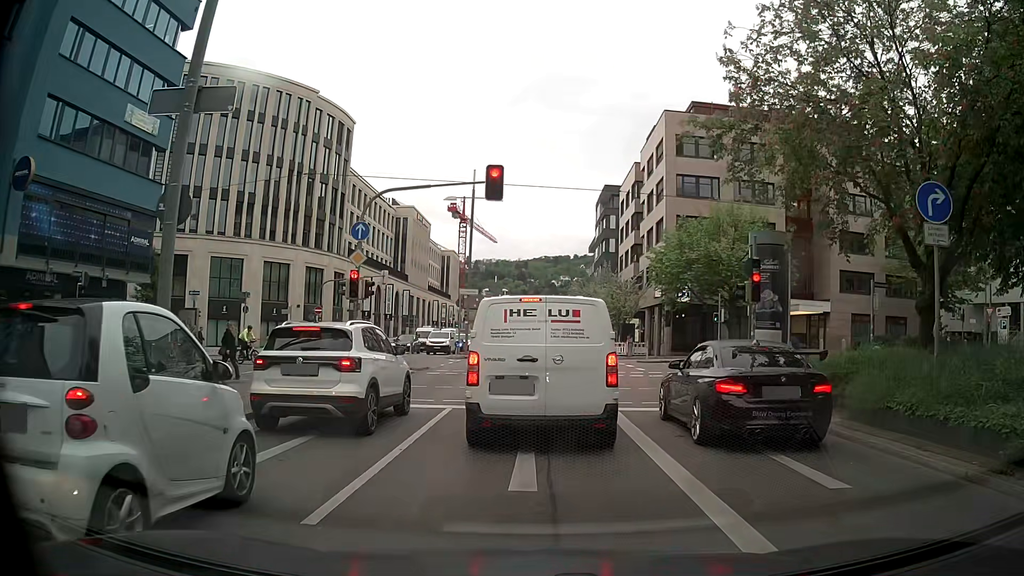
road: primary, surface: asphalt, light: Day
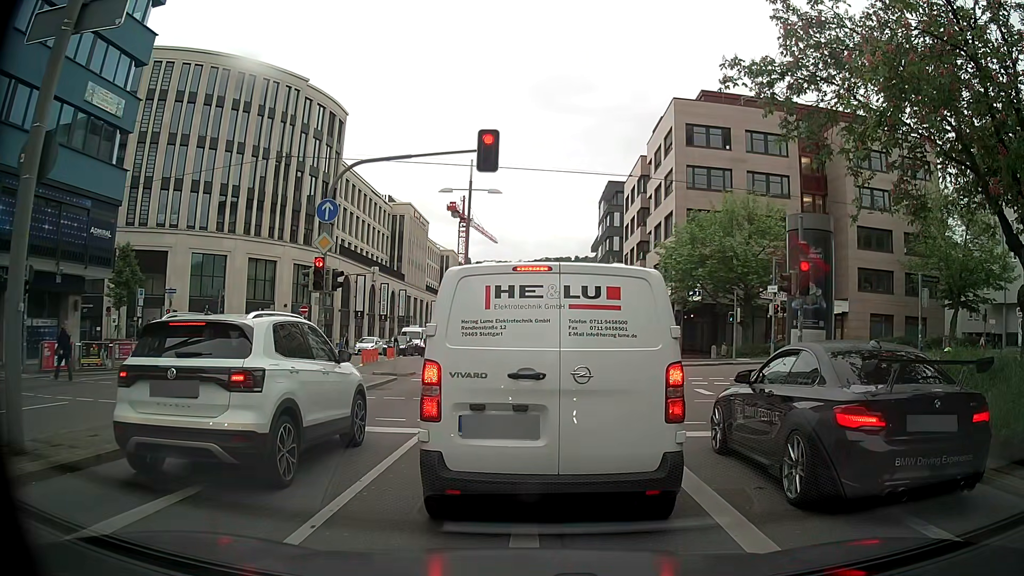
(0.0, +3.2) m; -2°
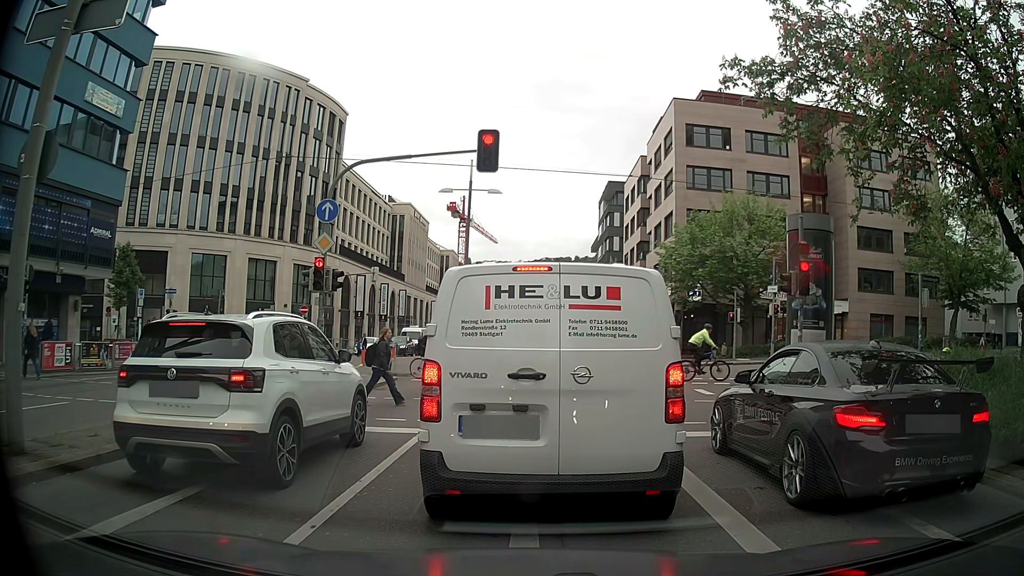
(0.0, 0.0) m; 0°
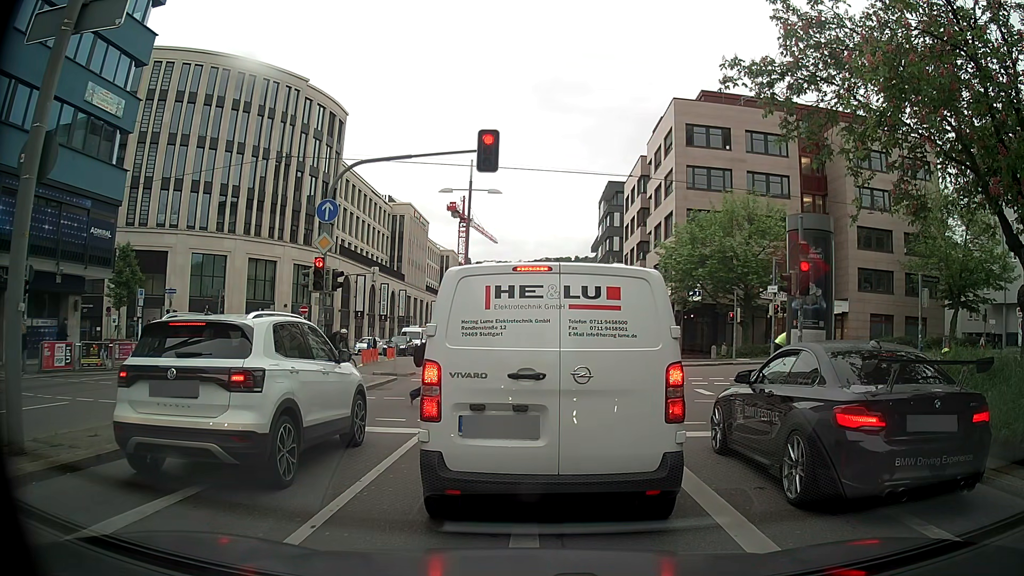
(0.0, 0.0) m; 0°
